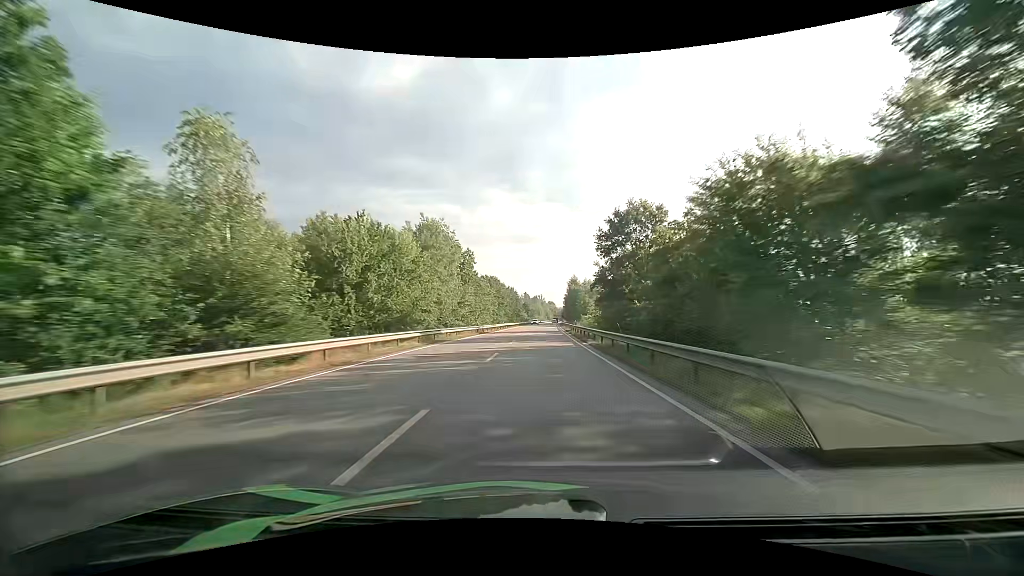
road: primary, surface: asphalt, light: Day
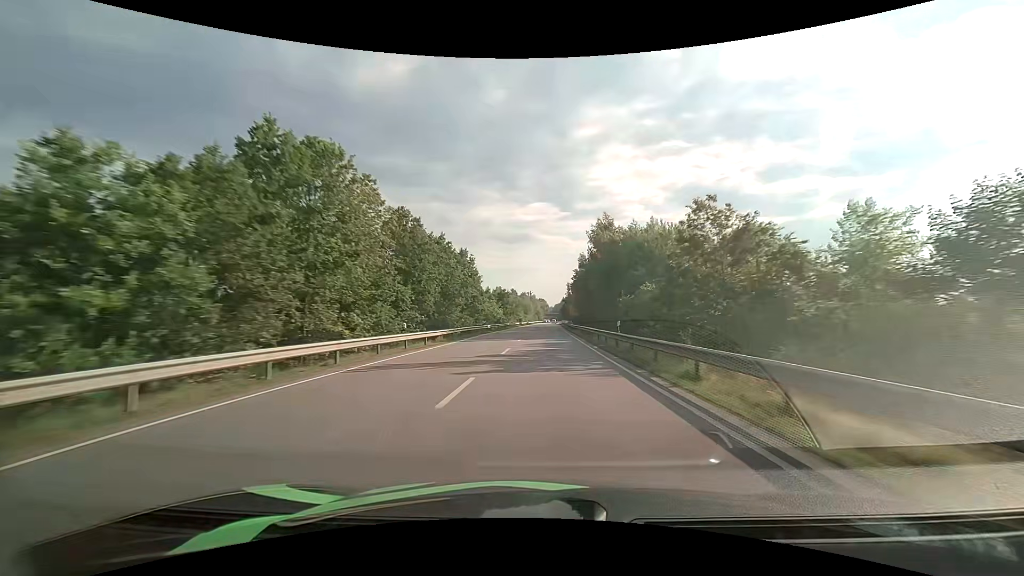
(+1.1, +80.1) m; +1°
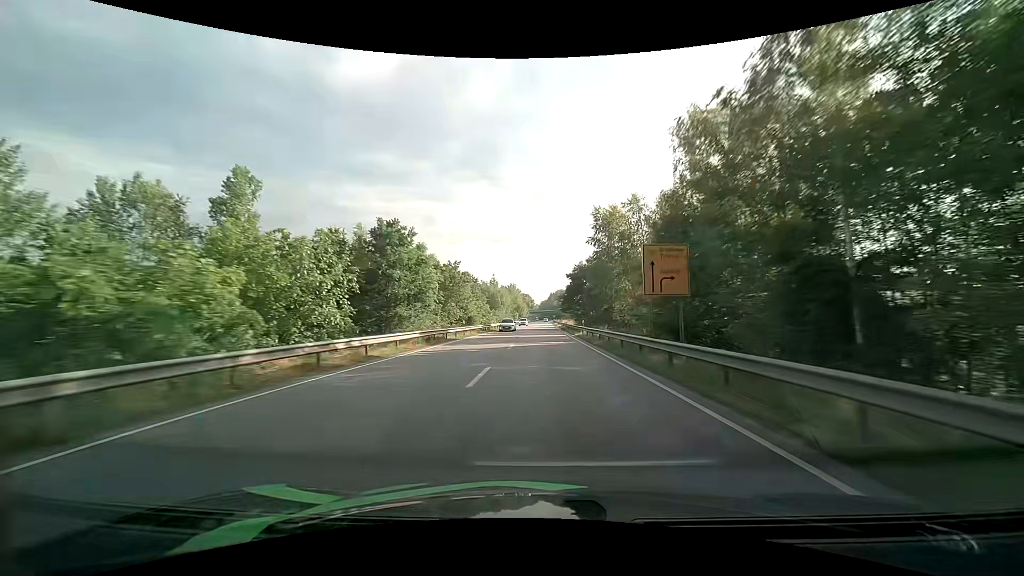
(+1.1, +81.9) m; +2°
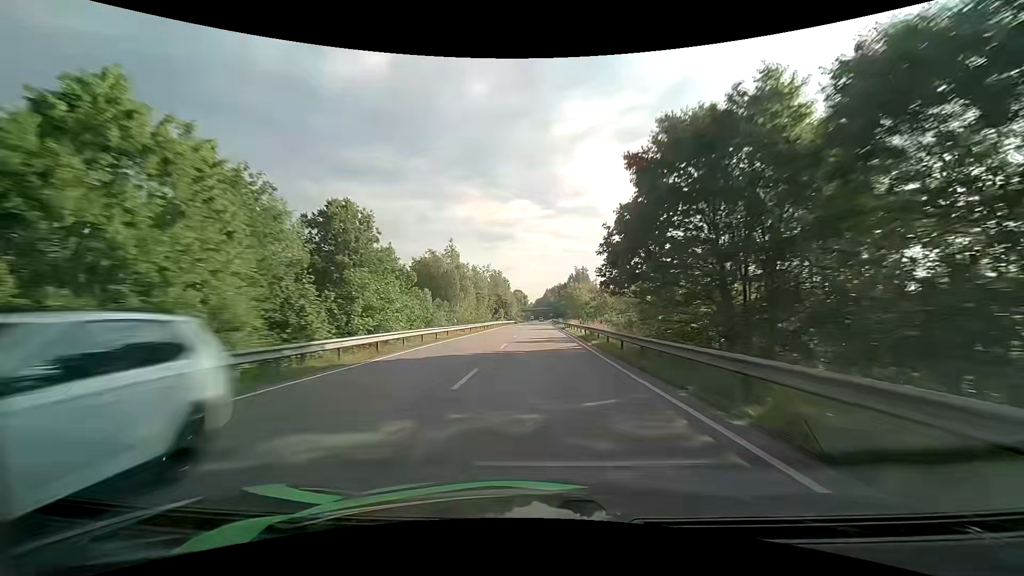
(+0.4, +49.9) m; +1°
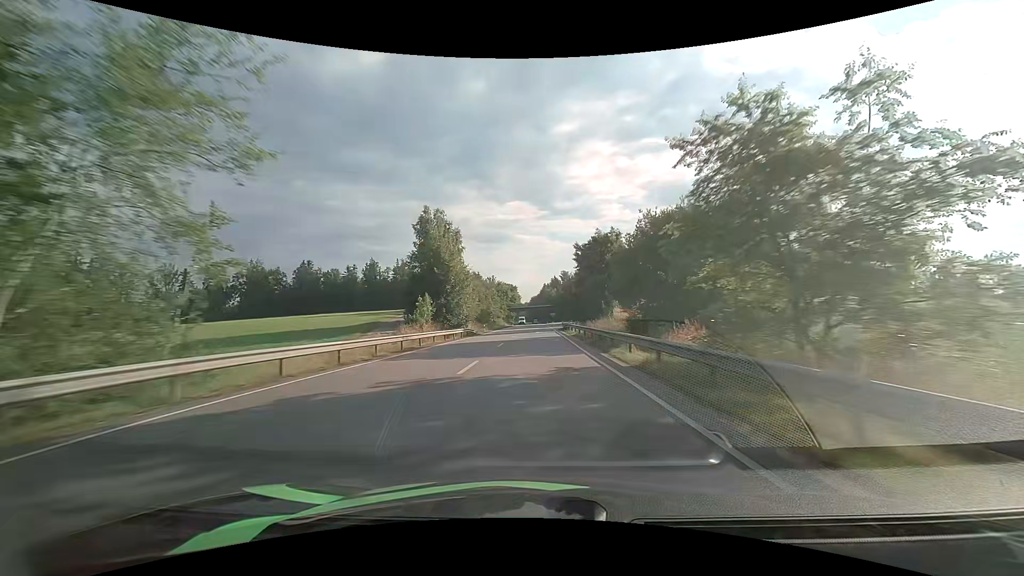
(+0.3, +83.5) m; +1°
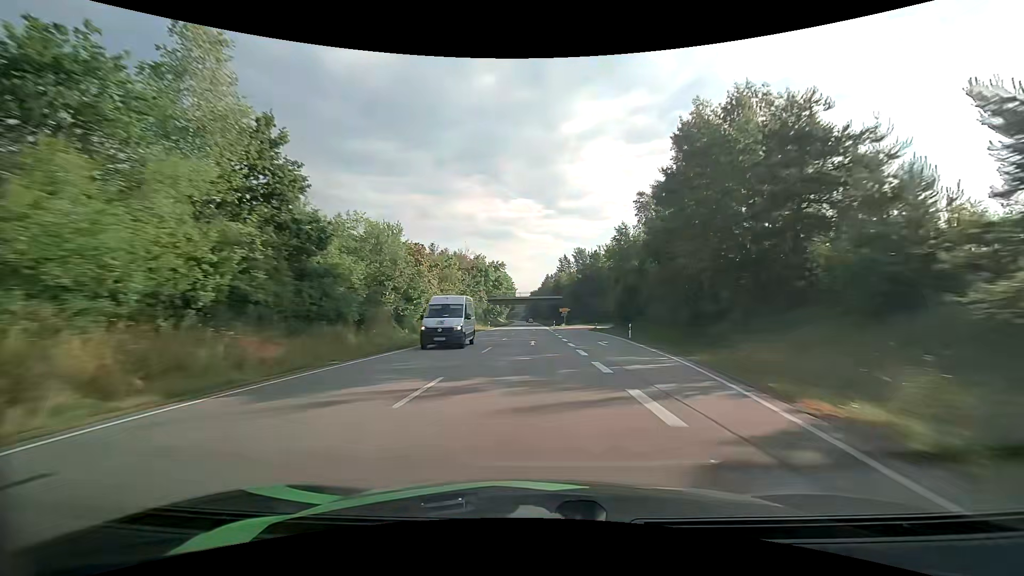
(-0.3, +66.2) m; 0°
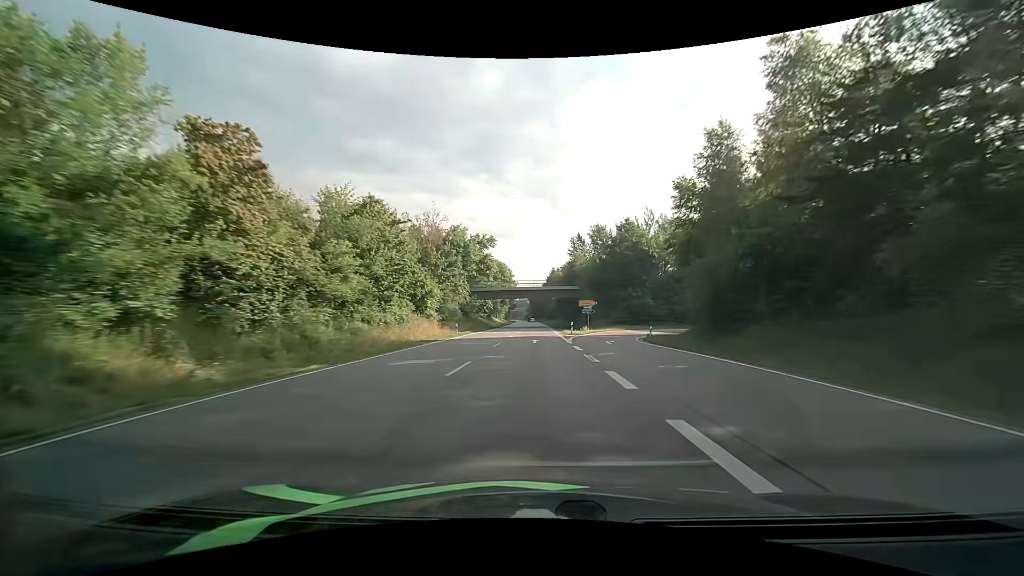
(-0.1, +32.8) m; 0°
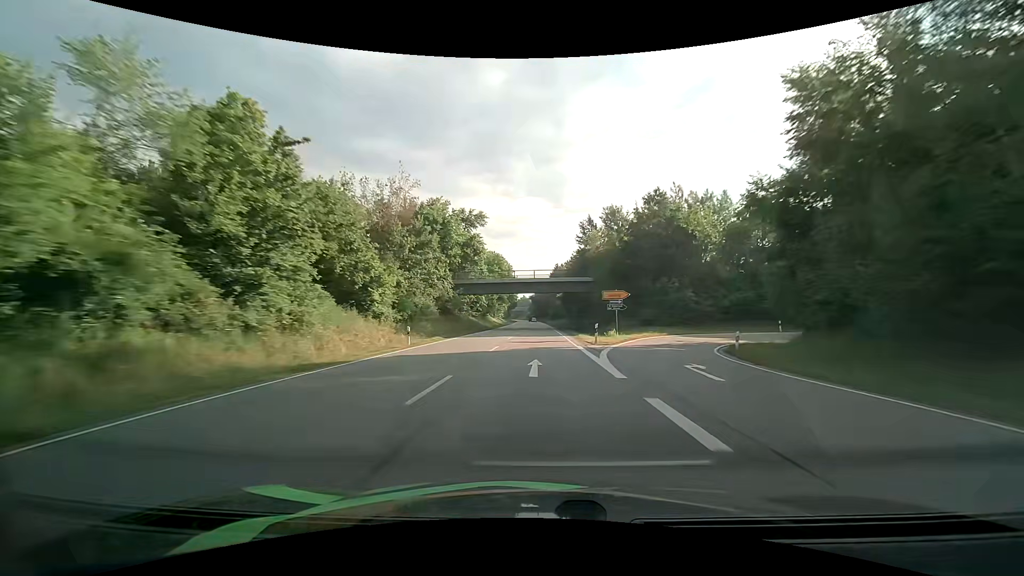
(0.0, +16.4) m; 0°
(0, +10) (0, +20) (0, +30) (0, +40) (0, +50) (0, +60) (0, +70) (0, +80) (0, +90) (-1, +100) m
